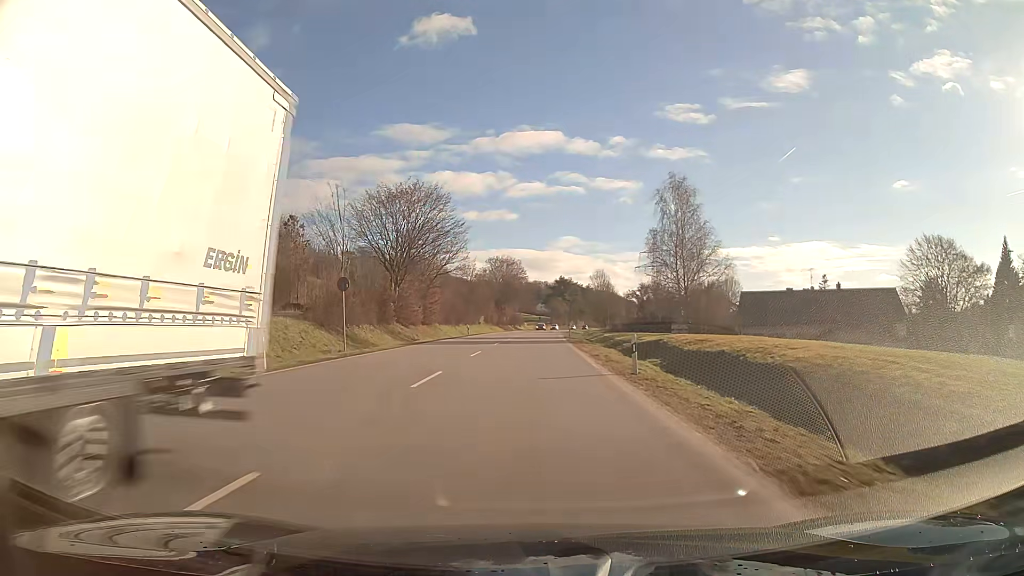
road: primary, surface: asphalt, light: Day
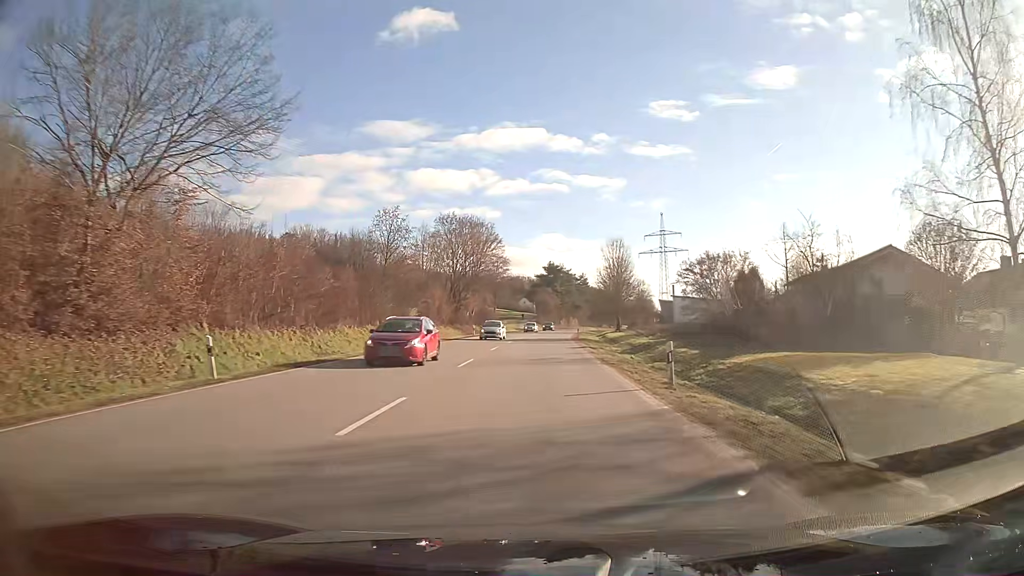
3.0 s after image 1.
(+0.6, +53.7) m; +2°
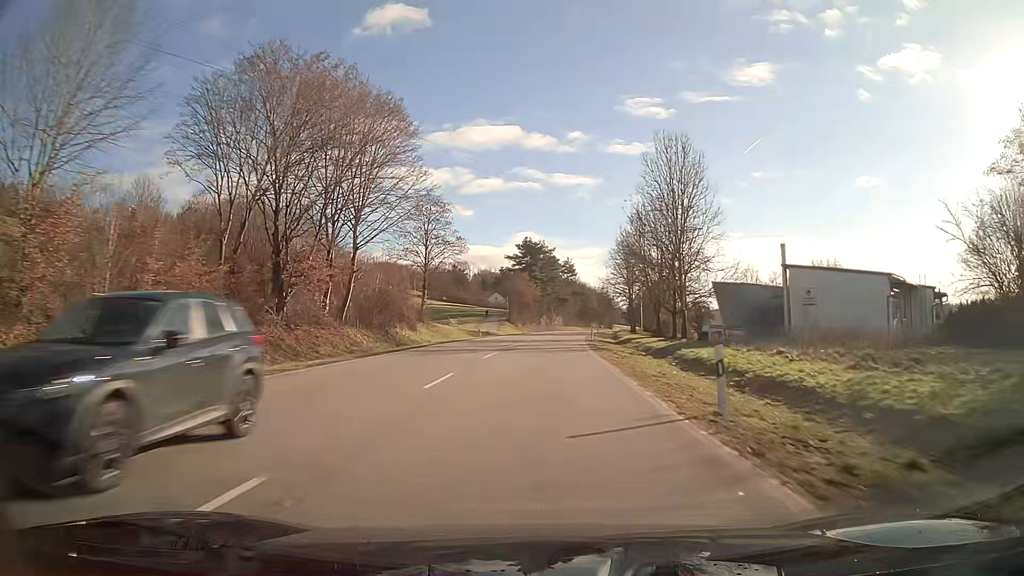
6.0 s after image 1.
(+1.0, +53.9) m; +2°
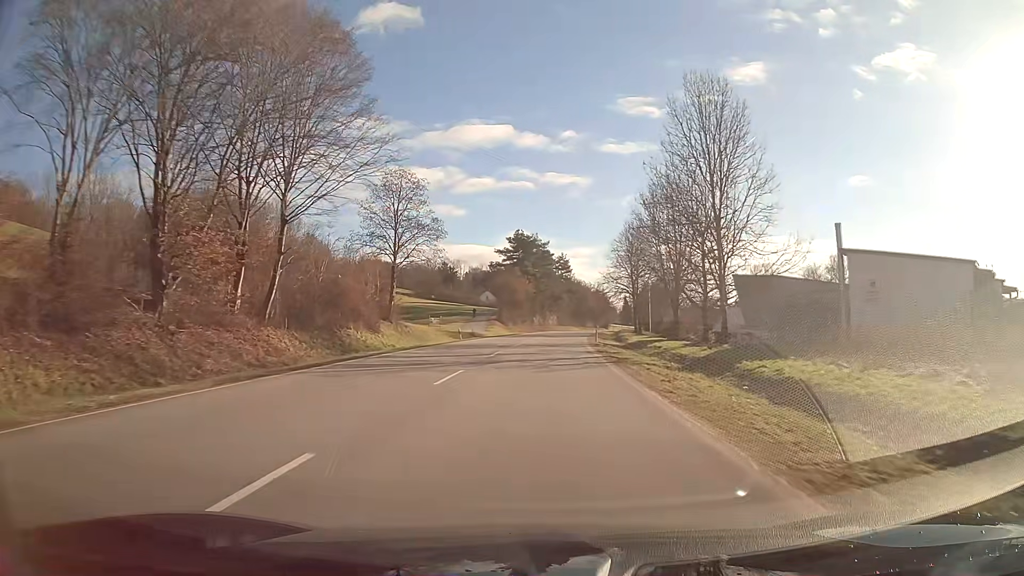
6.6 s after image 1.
(+0.1, +10.8) m; +1°
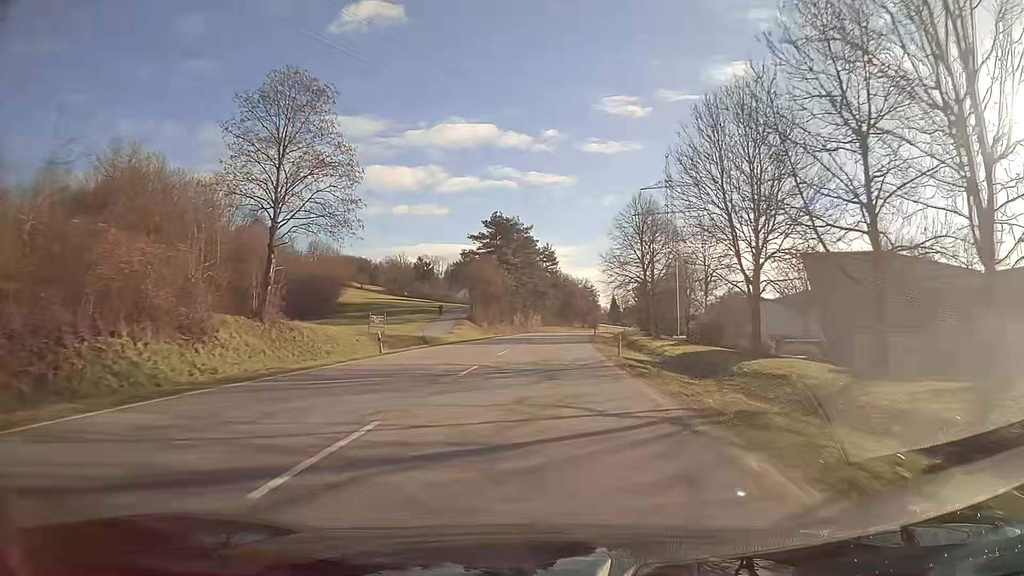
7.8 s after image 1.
(+0.3, +21.6) m; +2°
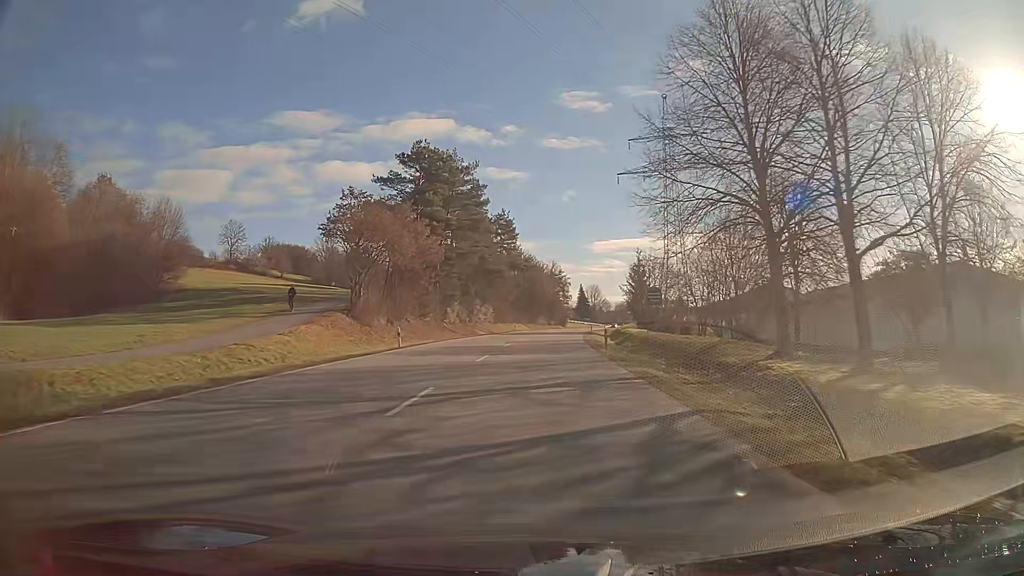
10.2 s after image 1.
(+1.2, +43.2) m; +3°
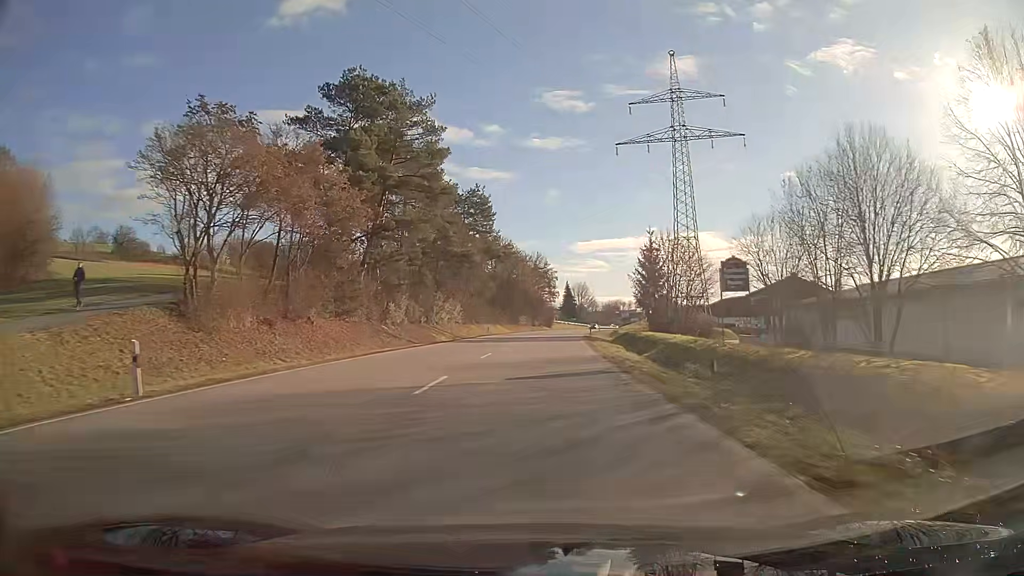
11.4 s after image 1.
(+0.3, +21.7) m; +2°
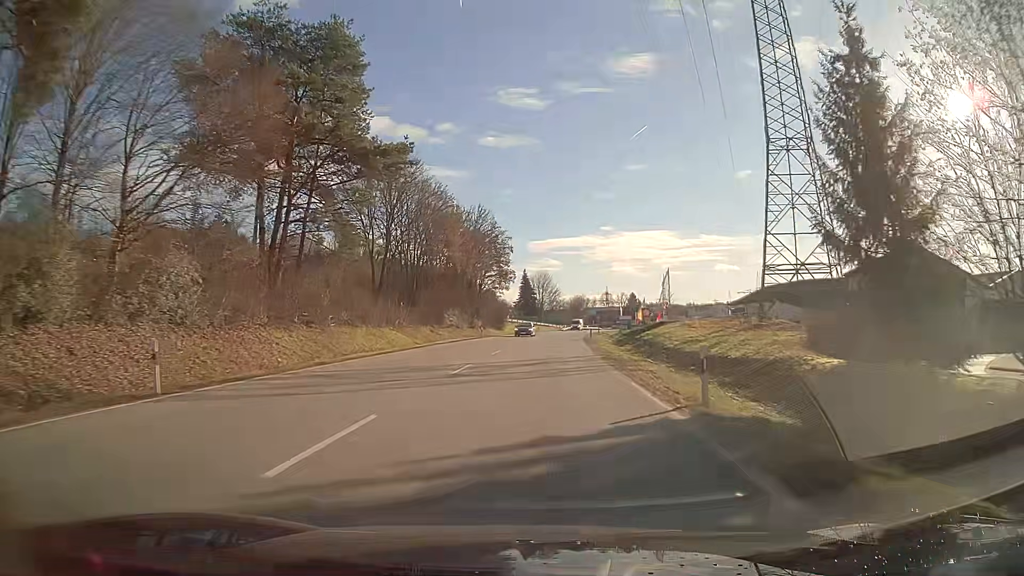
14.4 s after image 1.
(+1.7, +54.0) m; +4°
